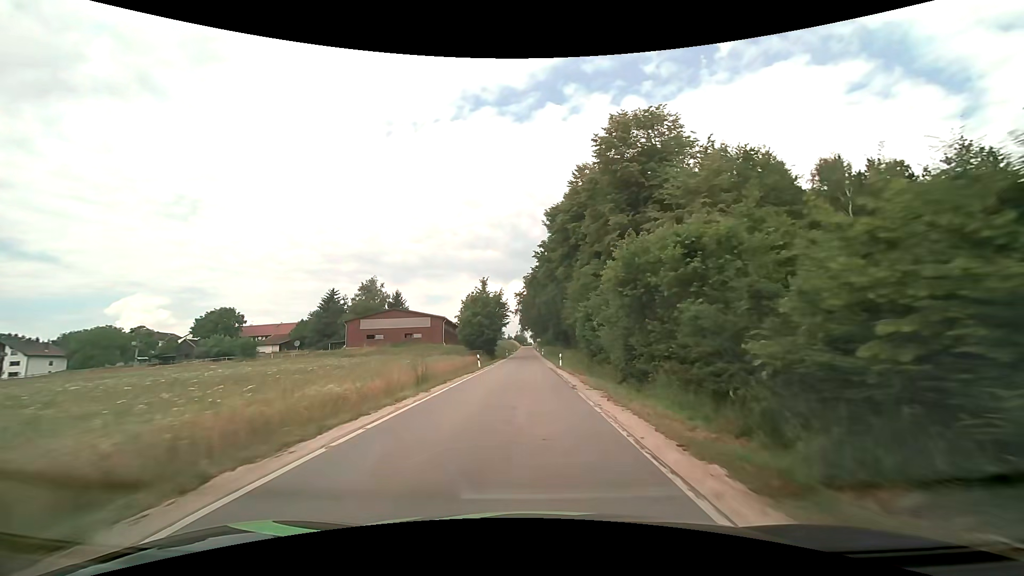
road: tertiary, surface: asphalt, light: Day
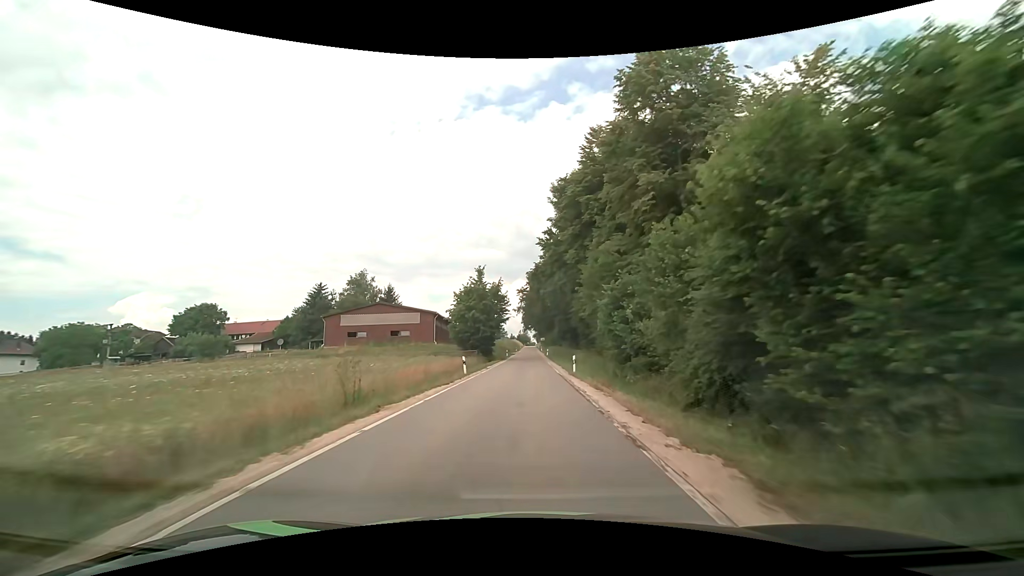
(0.0, +9.5) m; 0°
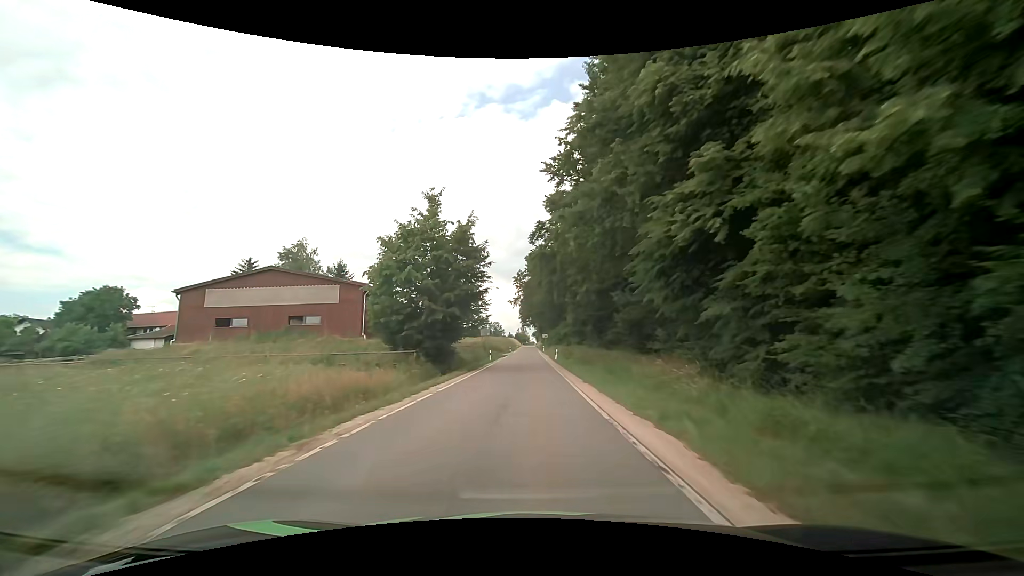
(-0.1, +28.7) m; 0°
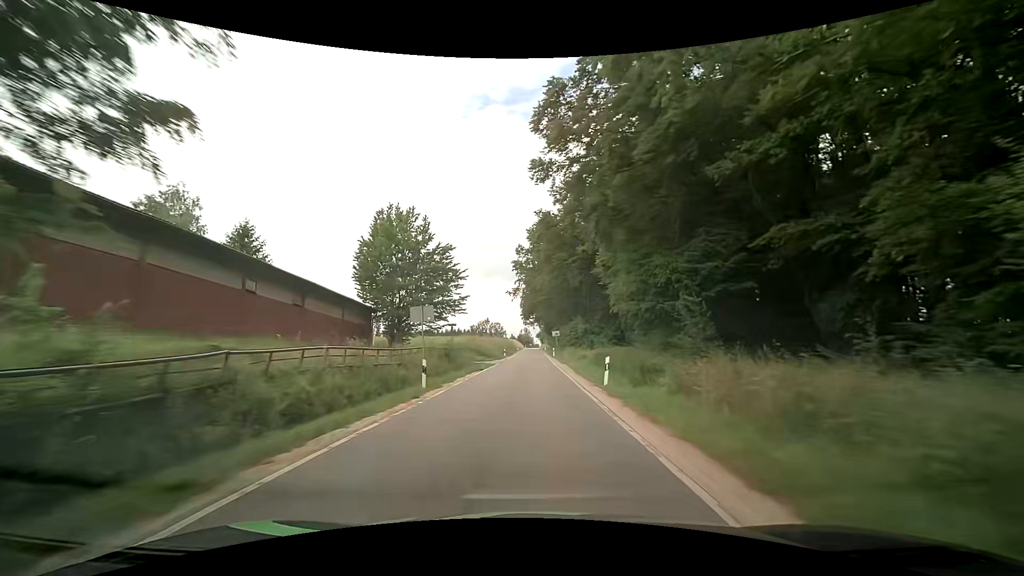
(-0.1, +28.9) m; -1°
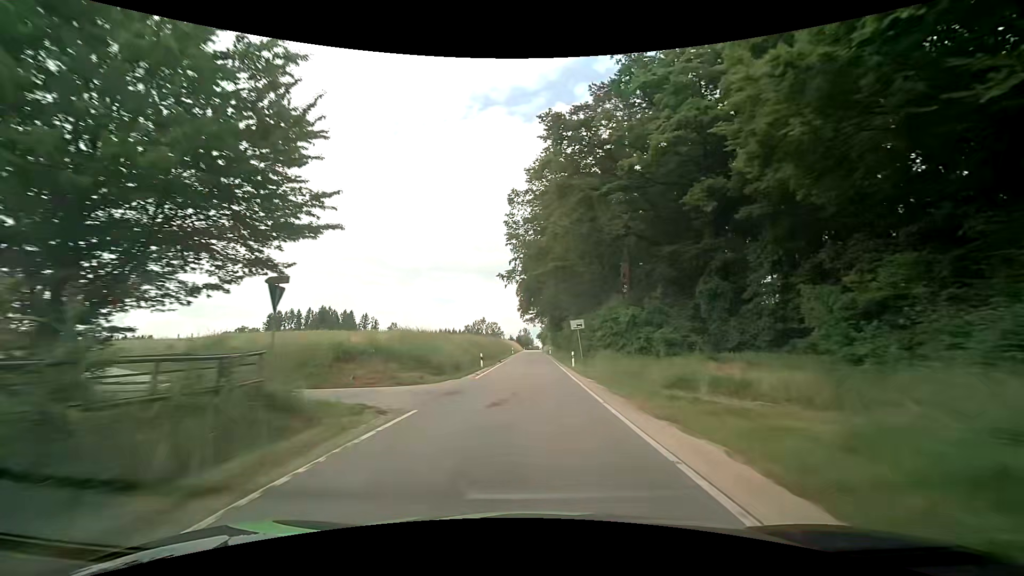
(-0.1, +29.0) m; 0°
